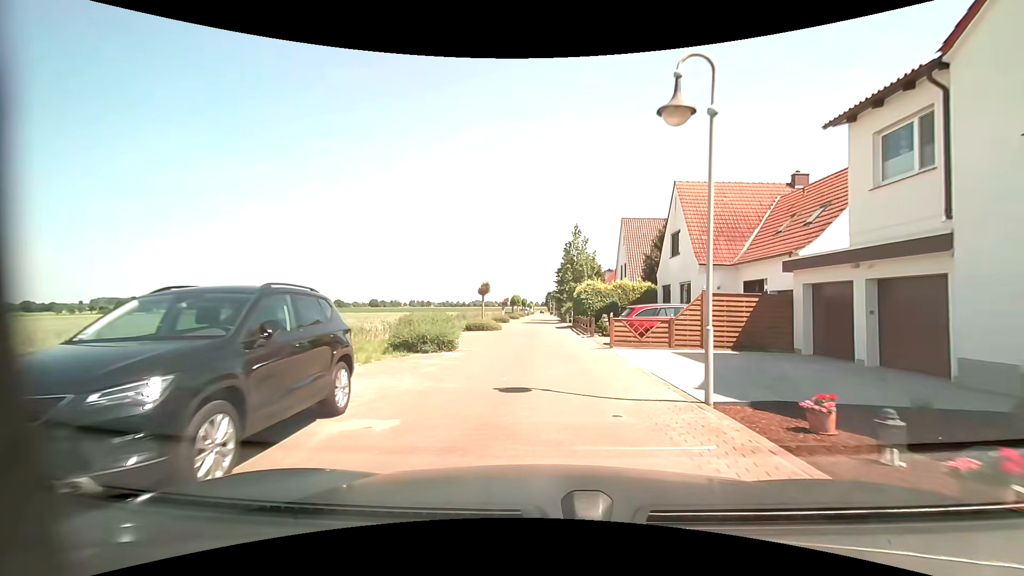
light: Day
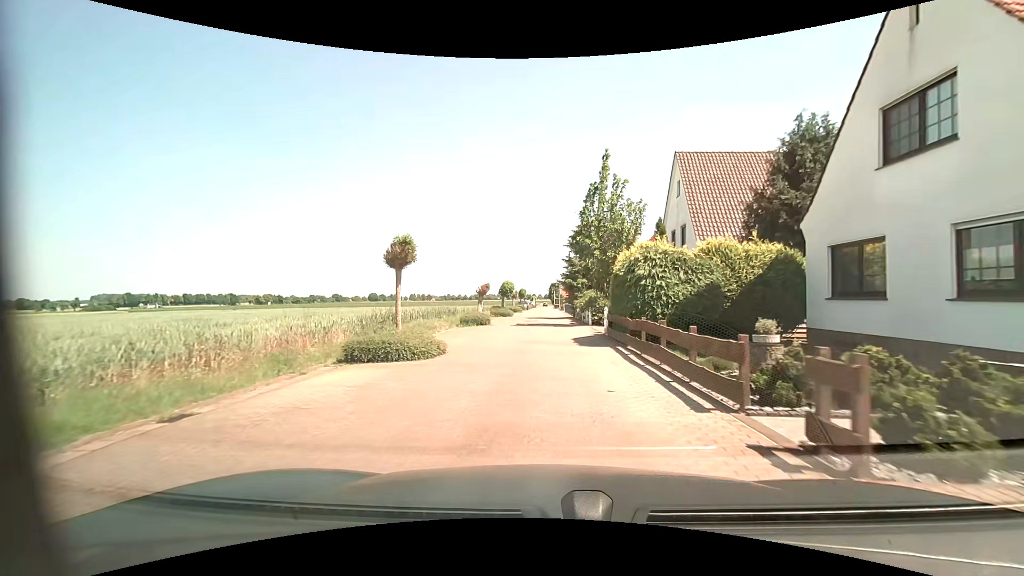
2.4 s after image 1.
(0.0, +18.5) m; 0°
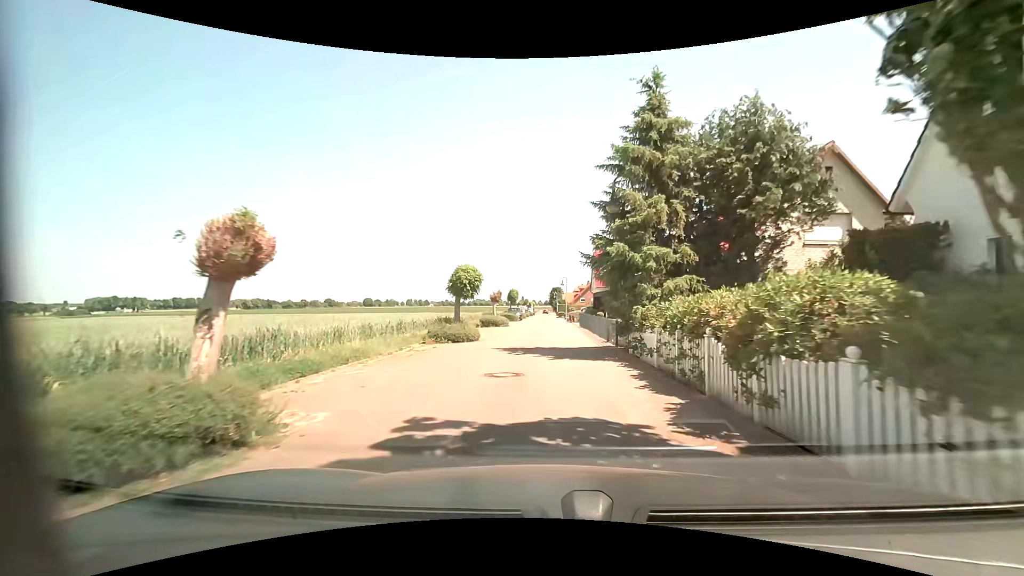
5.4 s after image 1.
(0.0, +22.8) m; 0°
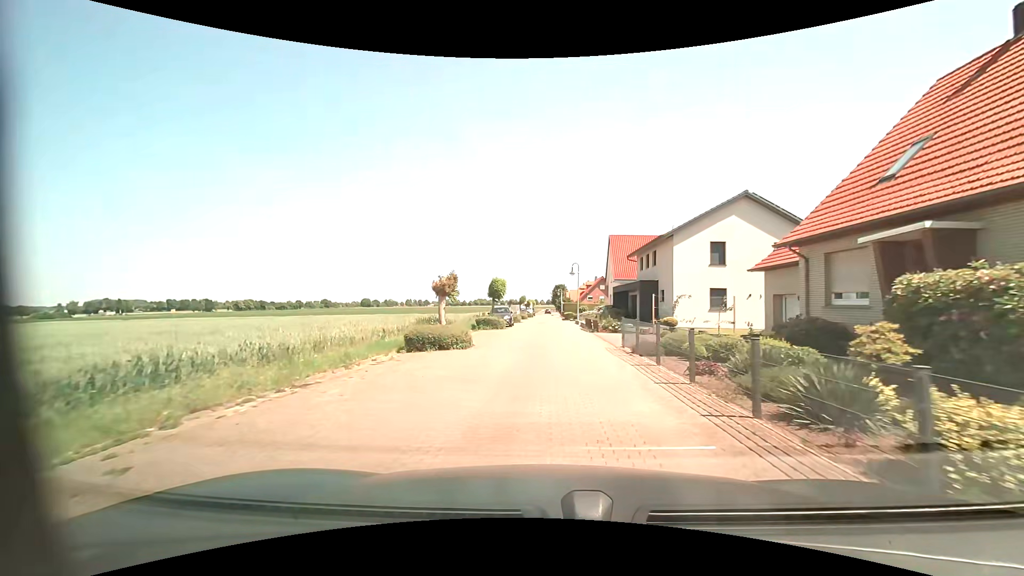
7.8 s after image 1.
(-0.1, +18.3) m; -1°
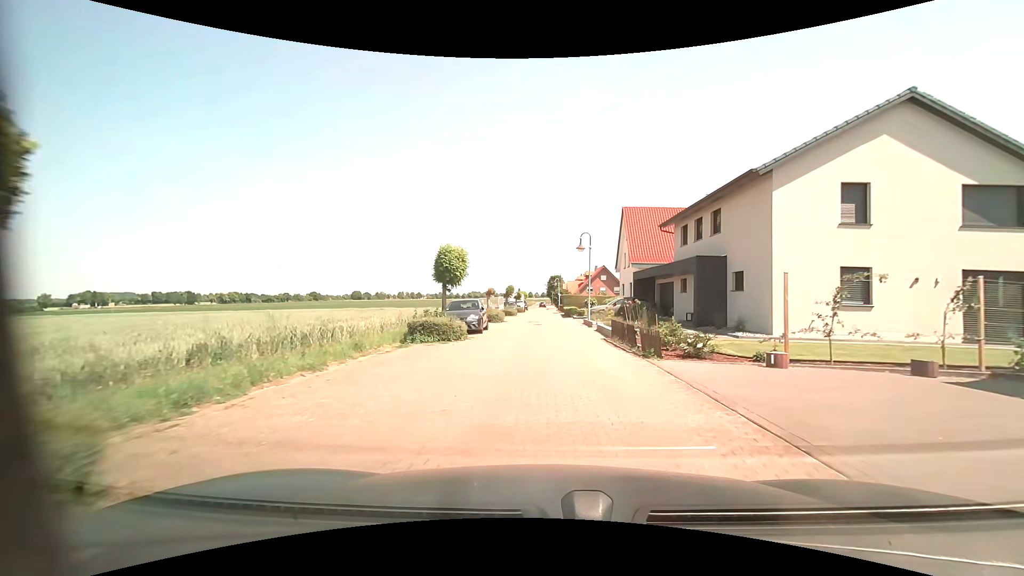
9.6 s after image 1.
(+0.1, +14.3) m; +1°
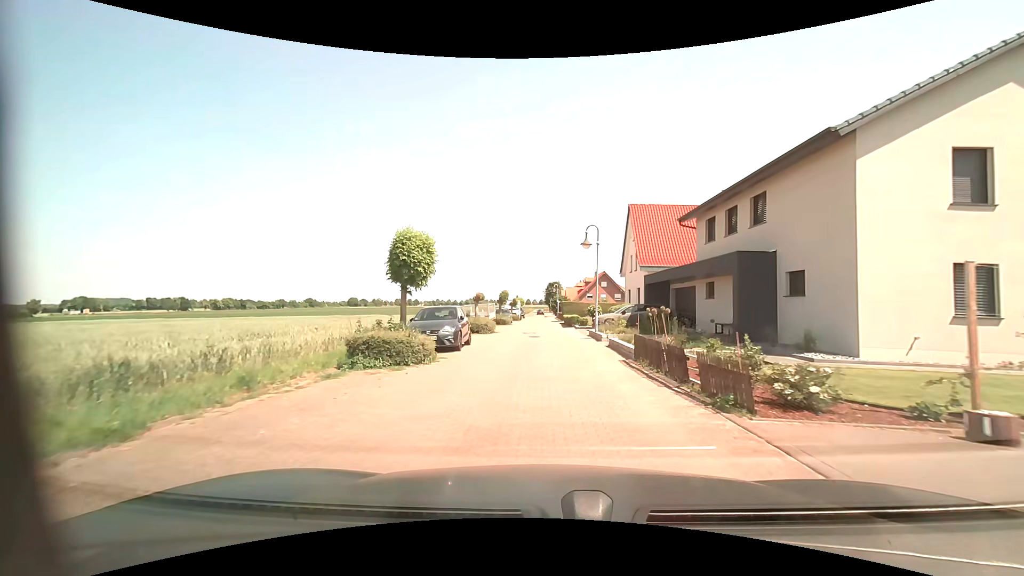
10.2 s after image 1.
(0.0, +4.8) m; 0°
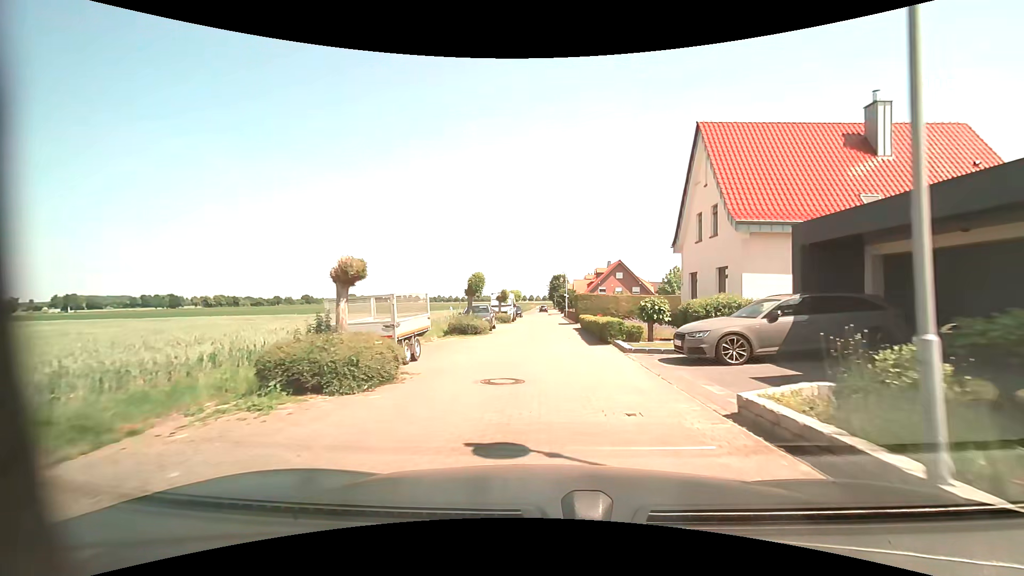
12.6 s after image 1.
(0.0, +18.8) m; 0°
